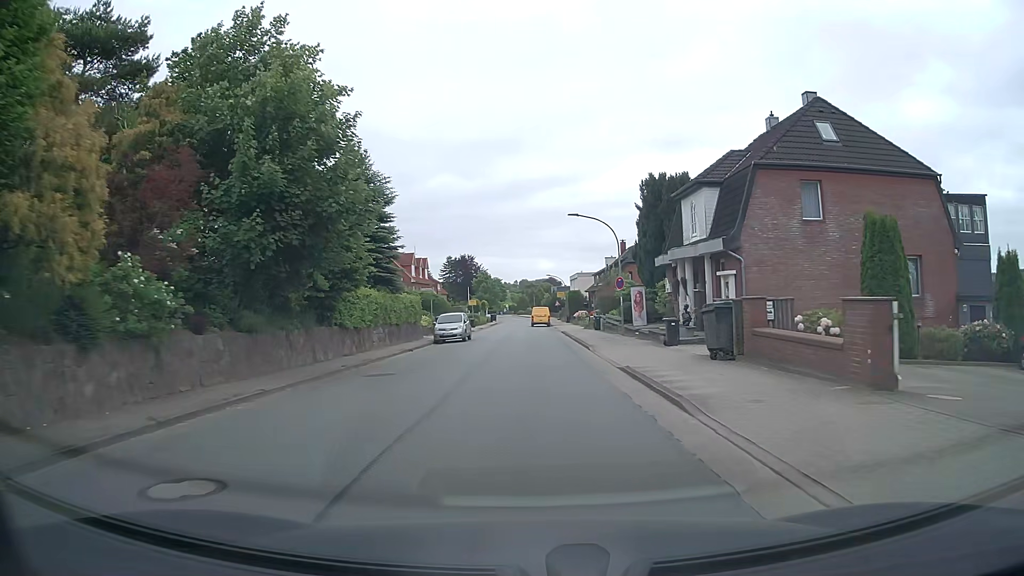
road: tertiary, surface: asphalt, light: Day
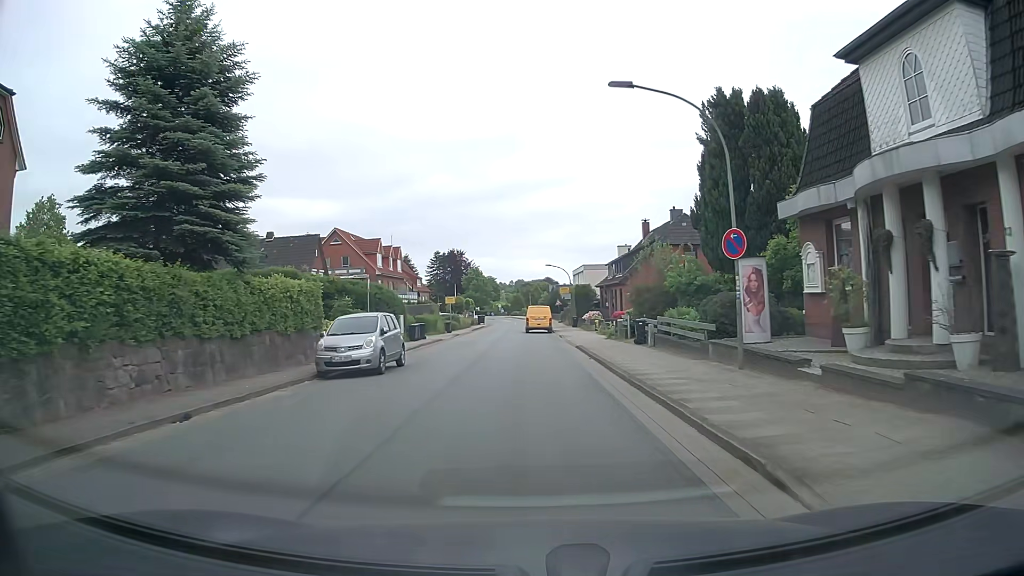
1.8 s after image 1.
(+0.2, +19.0) m; 0°
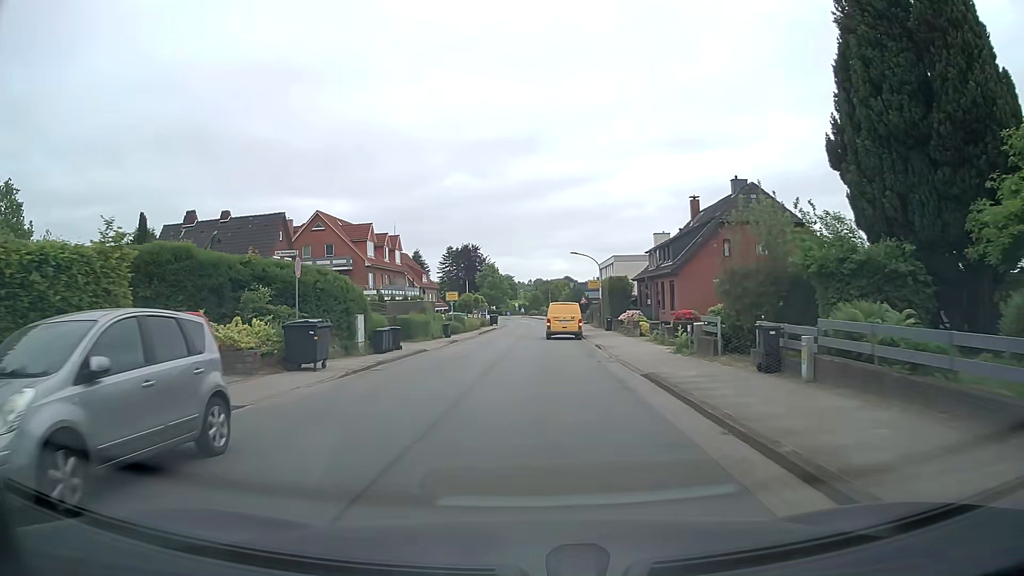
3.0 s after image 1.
(-0.1, +12.6) m; -1°
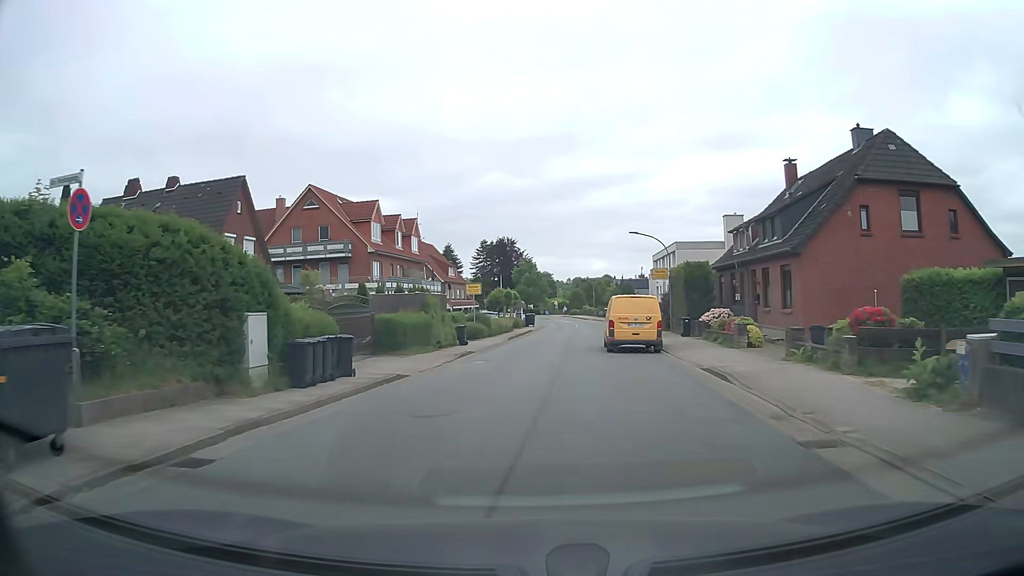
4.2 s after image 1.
(-0.3, +12.6) m; -3°
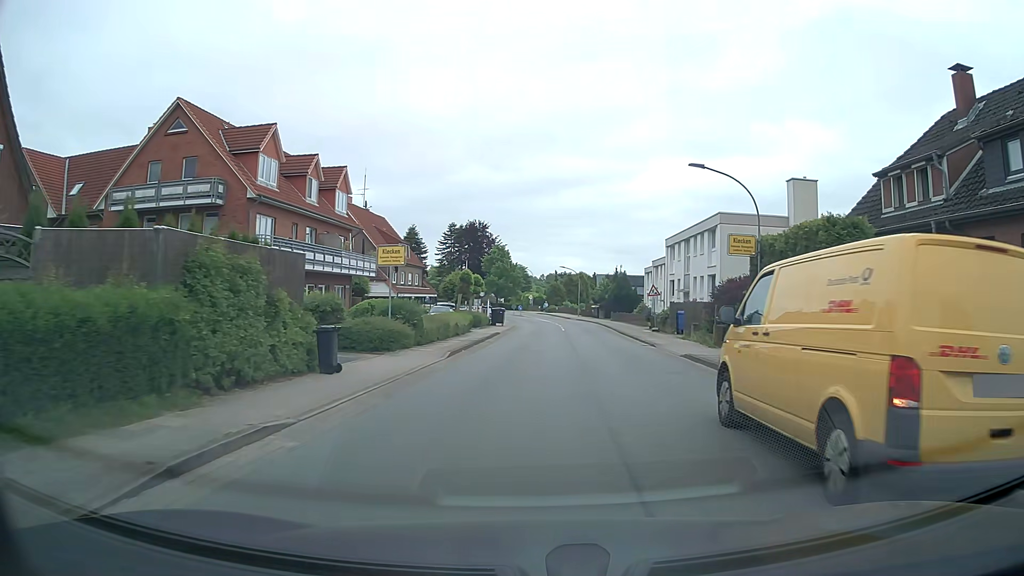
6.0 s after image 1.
(0.0, +18.8) m; +2°
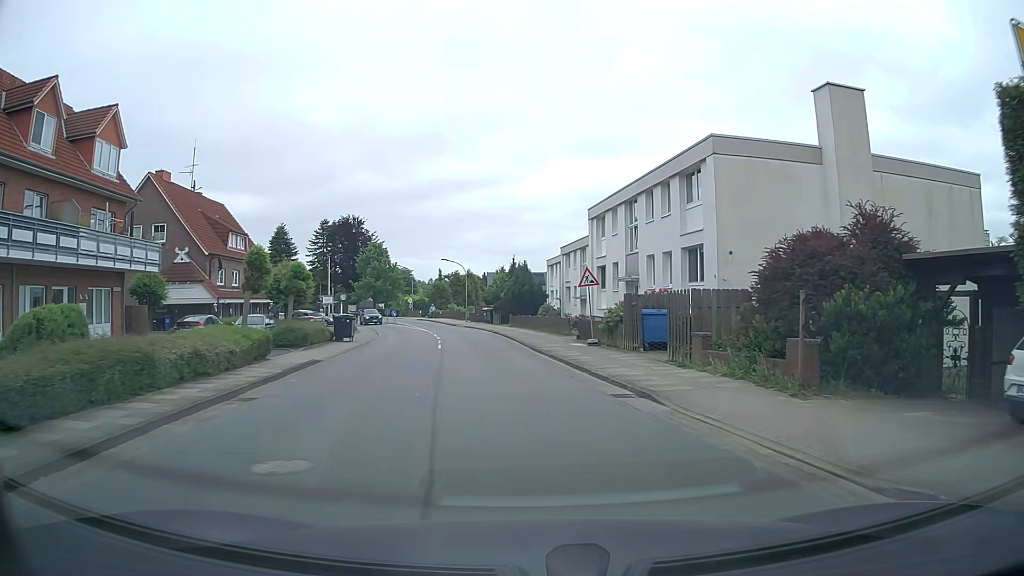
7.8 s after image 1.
(+1.2, +17.1) m; +10°
